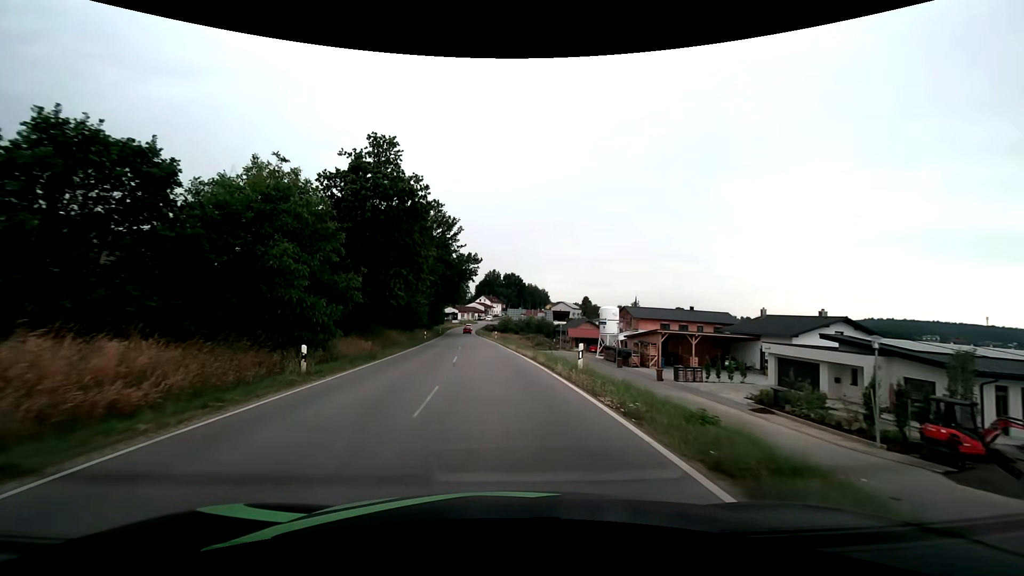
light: Day
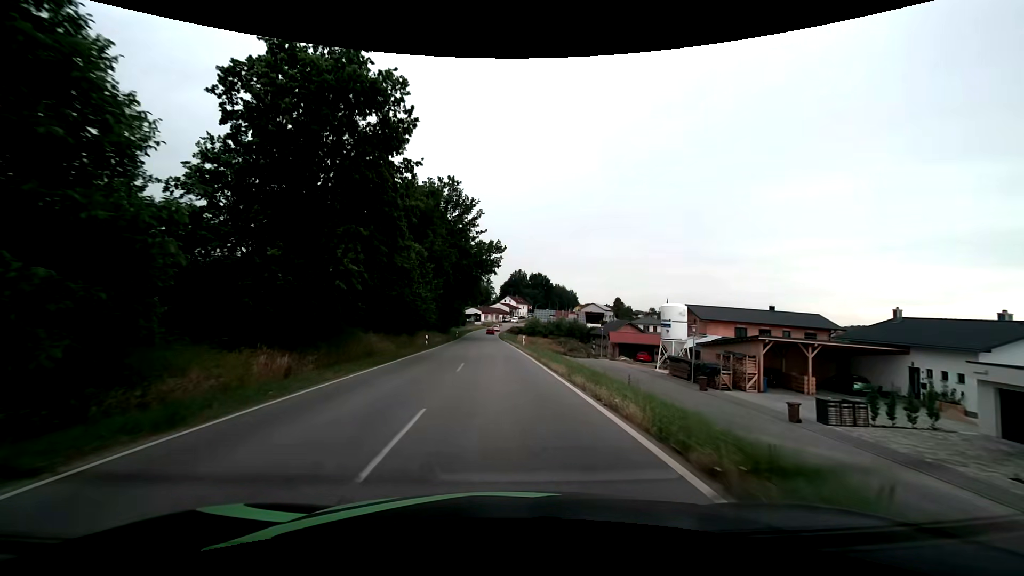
(-0.5, +15.0) m; -3°
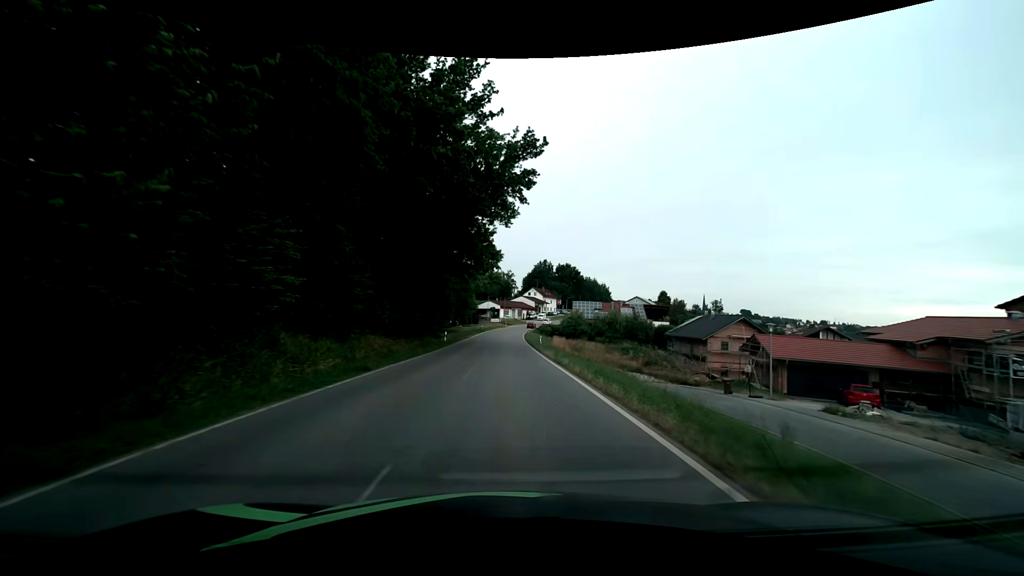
(-1.3, +39.5) m; -2°
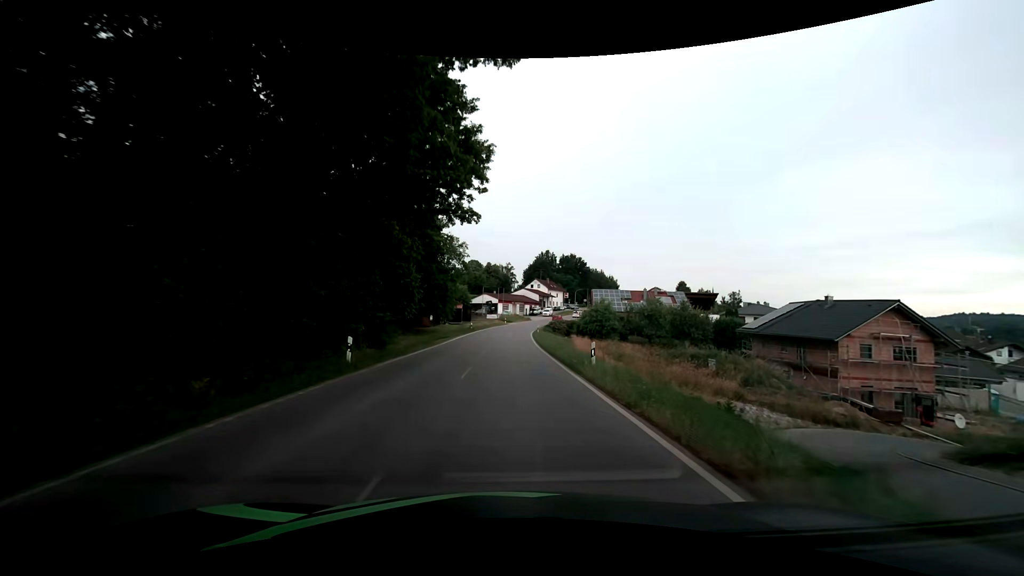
(0.0, +24.2) m; 0°
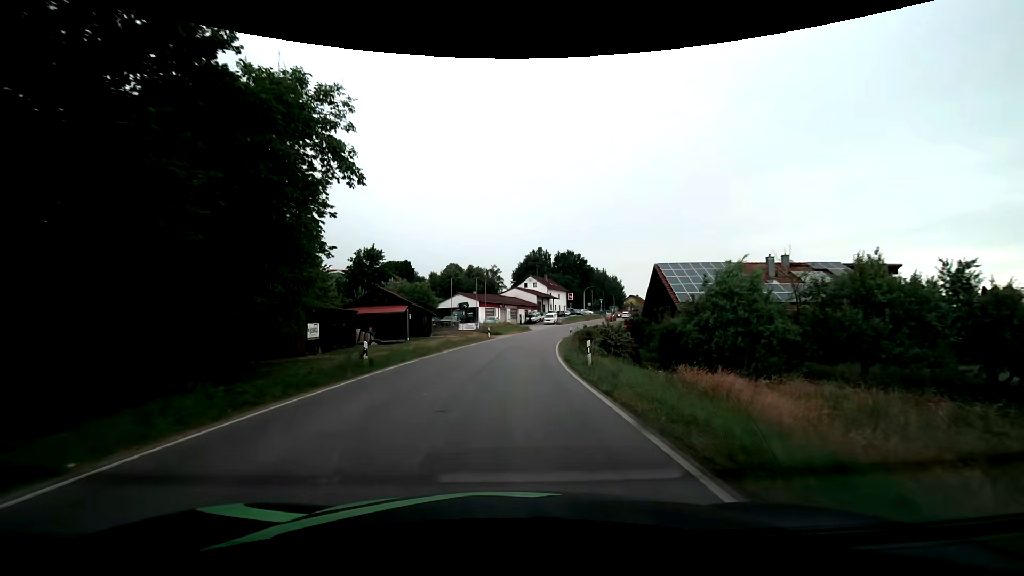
(+0.1, +40.0) m; +1°
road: tertiary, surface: asphalt
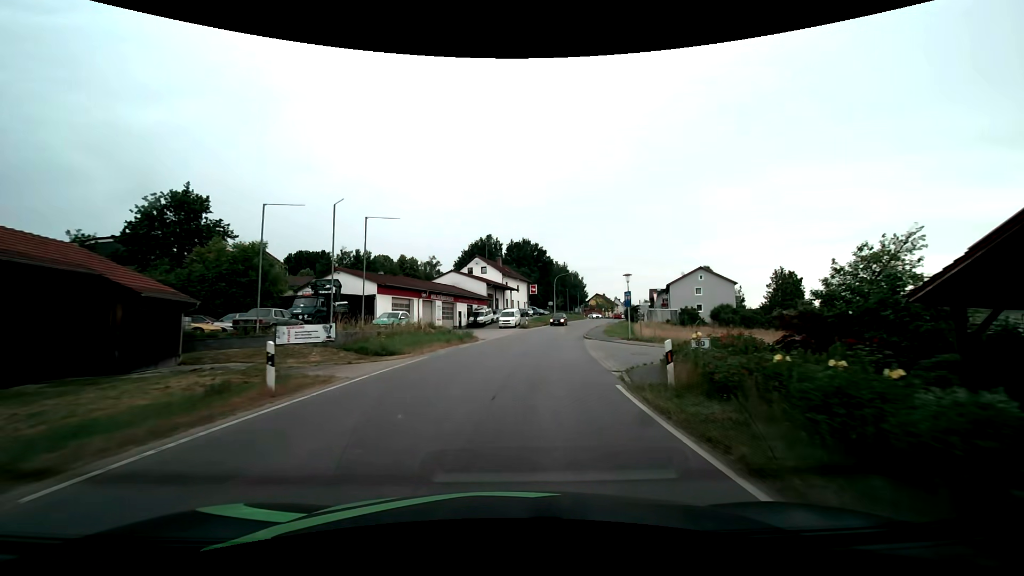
(+1.6, +37.7) m; +6°
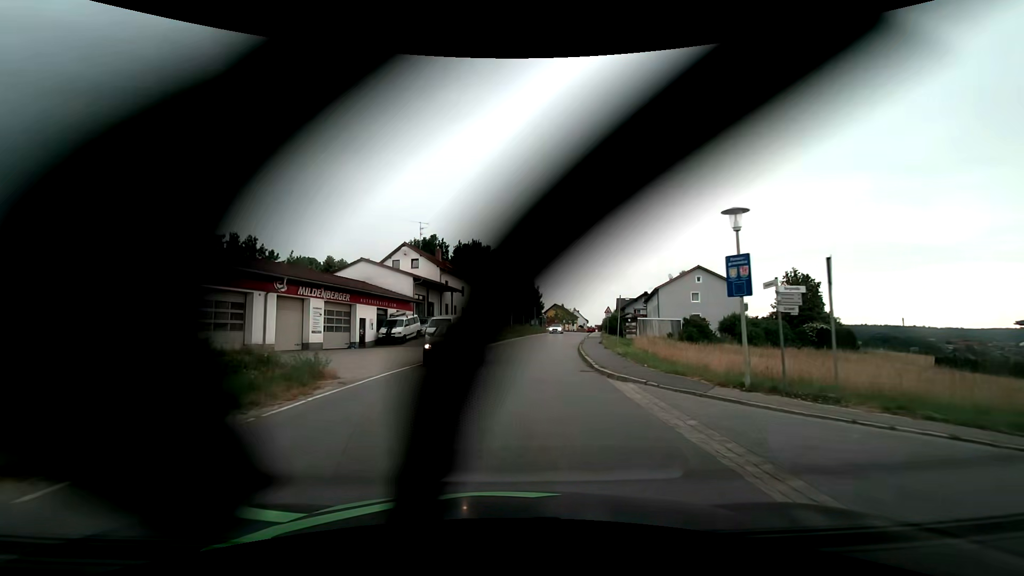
(+0.9, +21.3) m; +6°
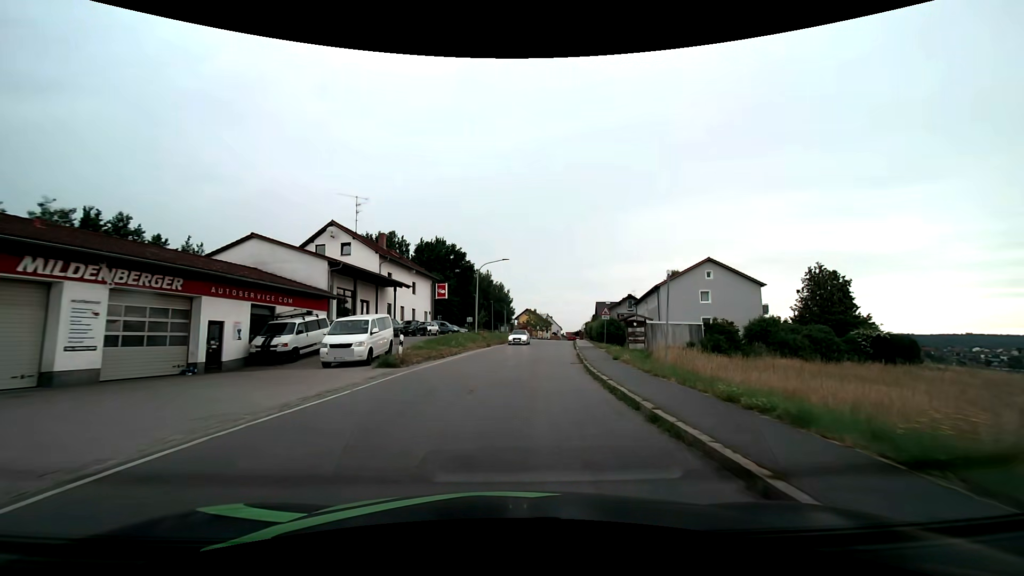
(+0.4, +14.0) m; +4°
(0, +10) (+1, +20) (+2, +30) (+3, +40) (+4, +50) (+5, +60) (+6, +70) (+8, +80) (+9, +89) (+10, +99) m
